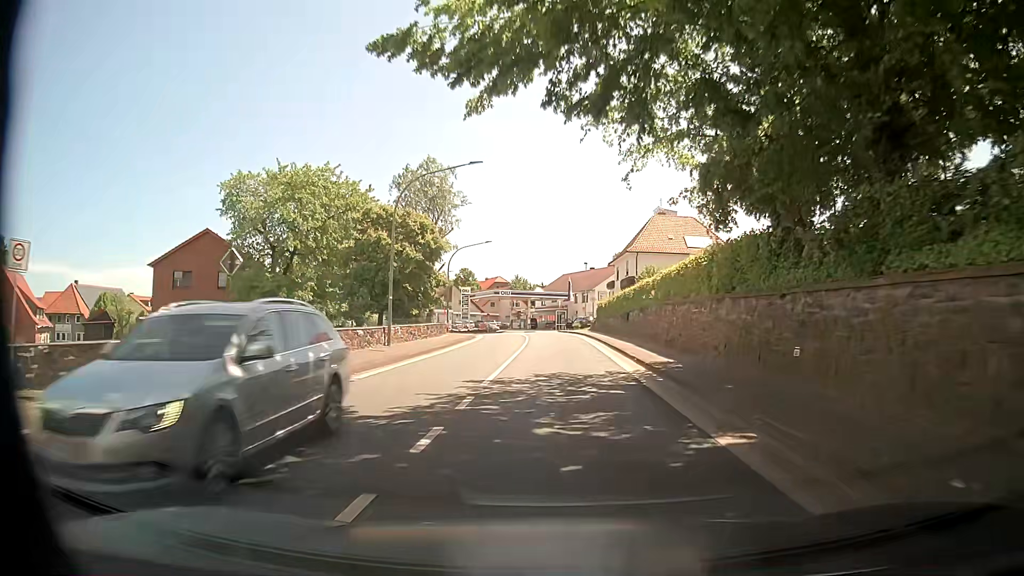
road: primary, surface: asphalt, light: Day
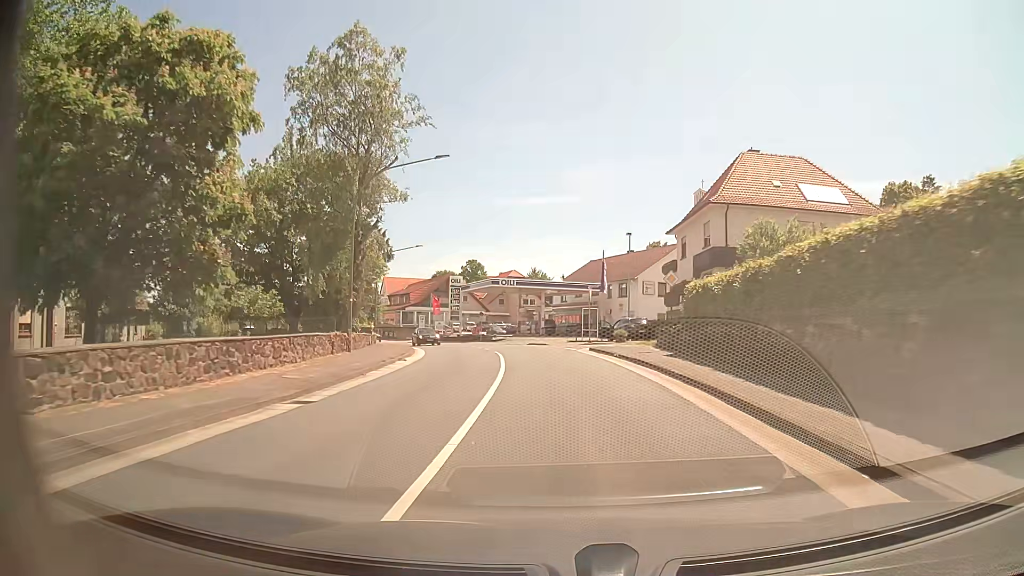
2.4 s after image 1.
(-0.3, +30.5) m; -2°
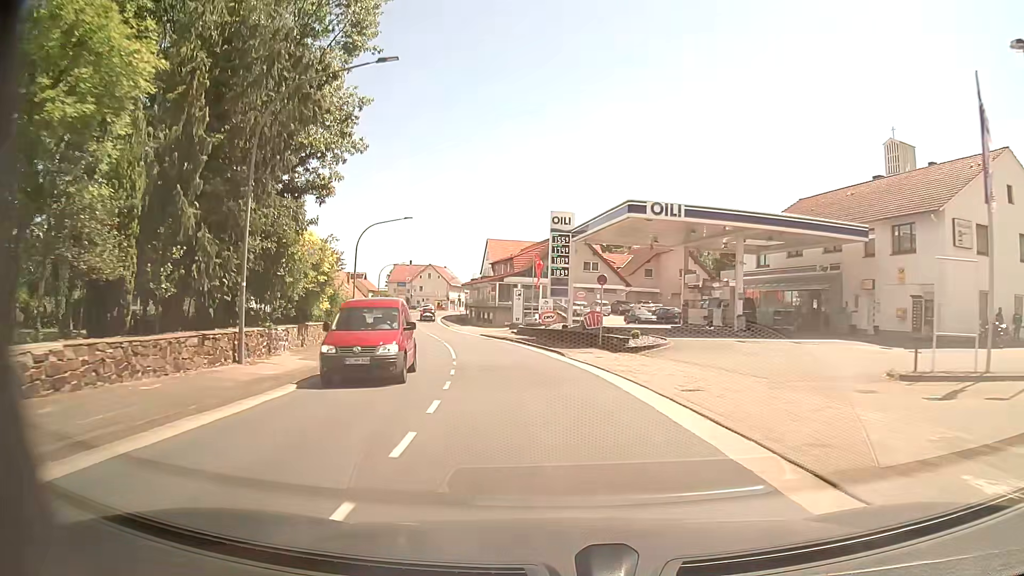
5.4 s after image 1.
(-3.1, +38.2) m; -12°
(-1, +10) (-2, +20) (-3, +30) (-5, +40) (-8, +49) (-10, +59) (-13, +69) (-15, +78) (-17, +88) (-19, +98) m
